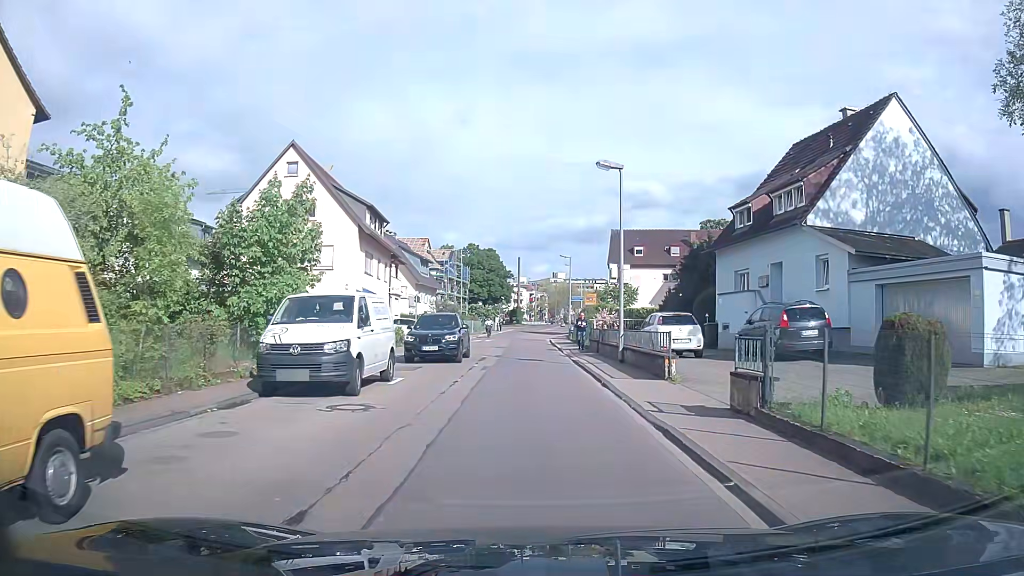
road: tertiary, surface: asphalt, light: Day
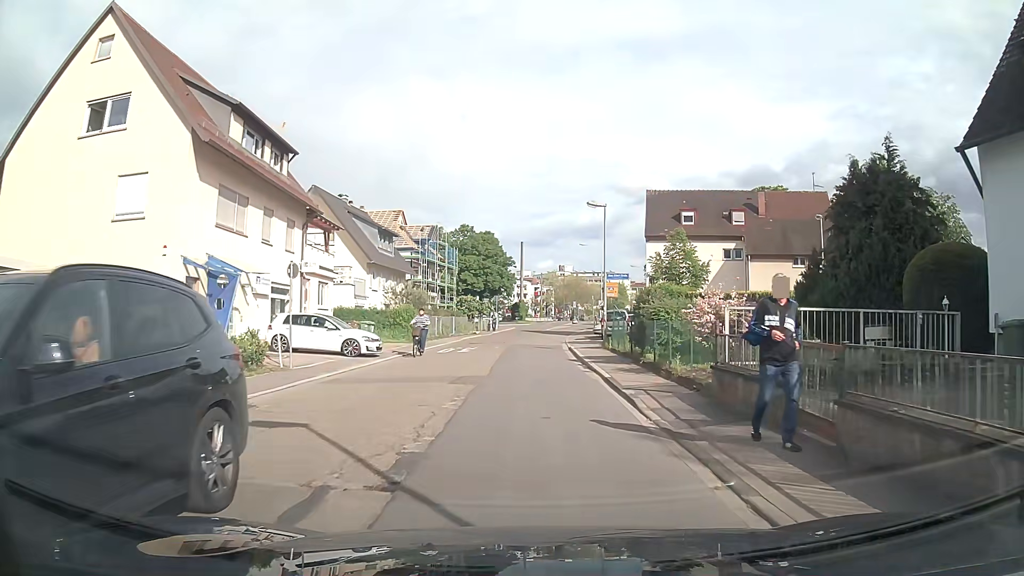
(-0.1, +20.5) m; -1°
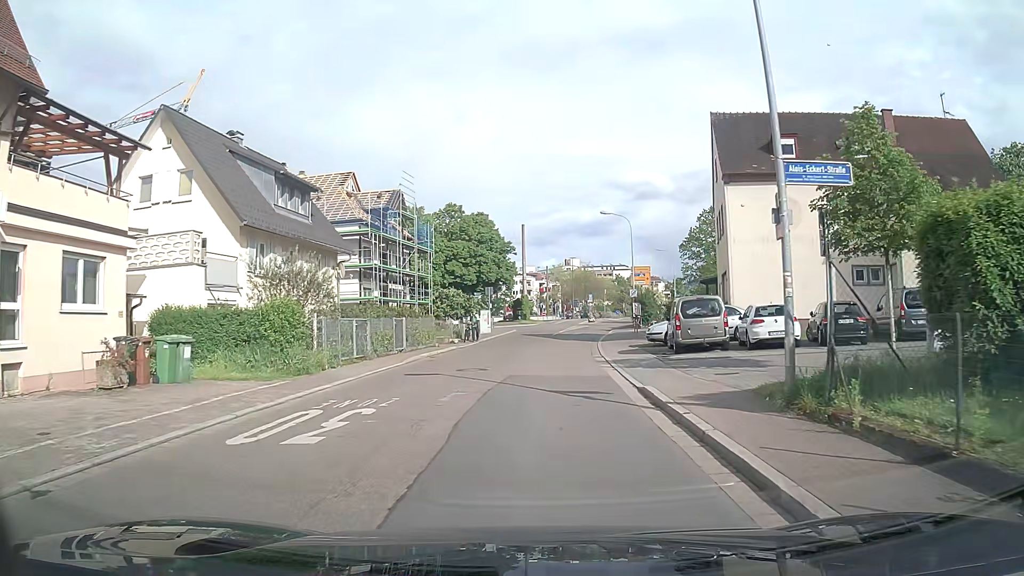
(+0.2, +20.0) m; 0°
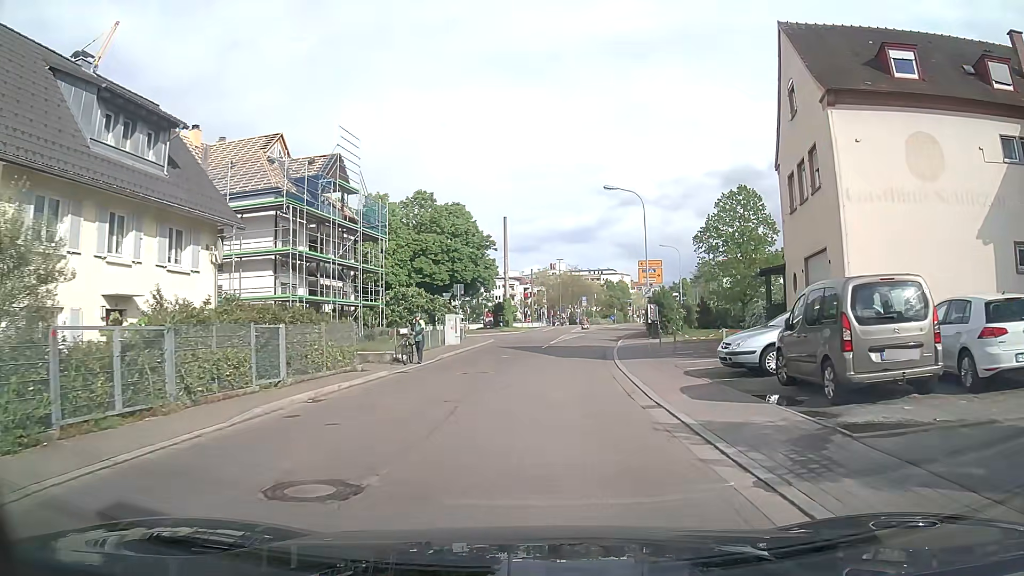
(0.0, +12.4) m; 0°
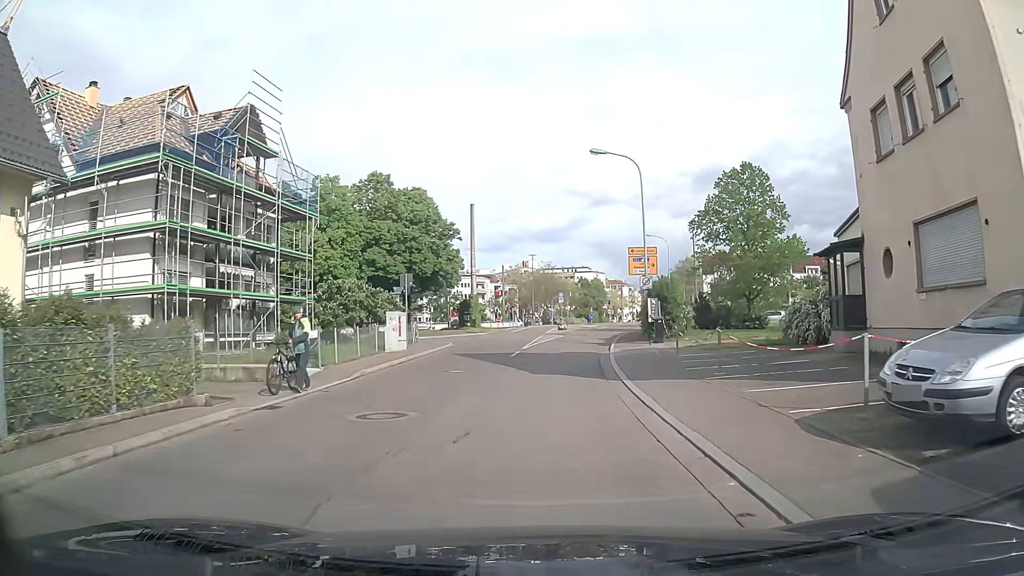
(+0.4, +8.6) m; +4°
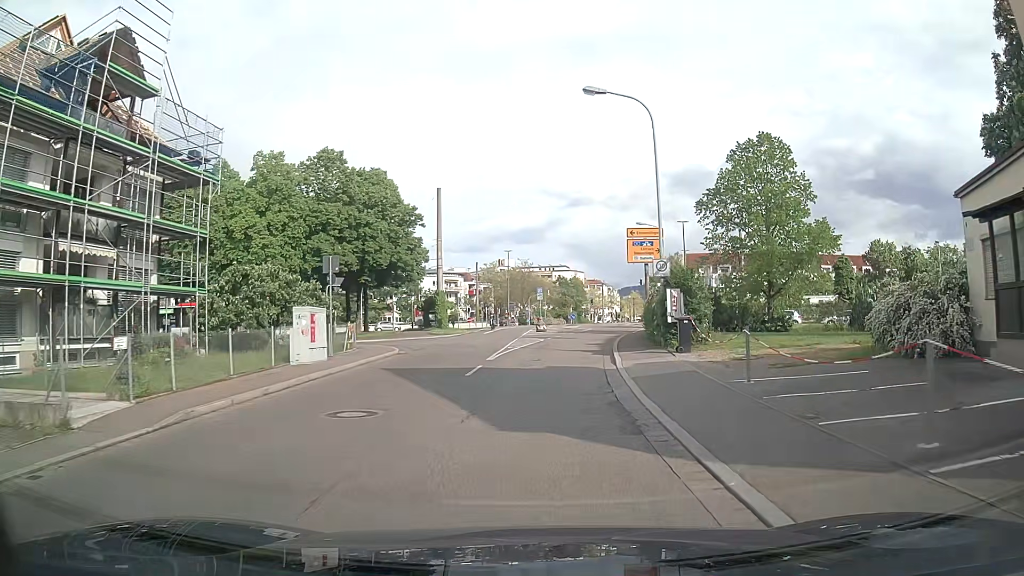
(+0.2, +8.9) m; +2°
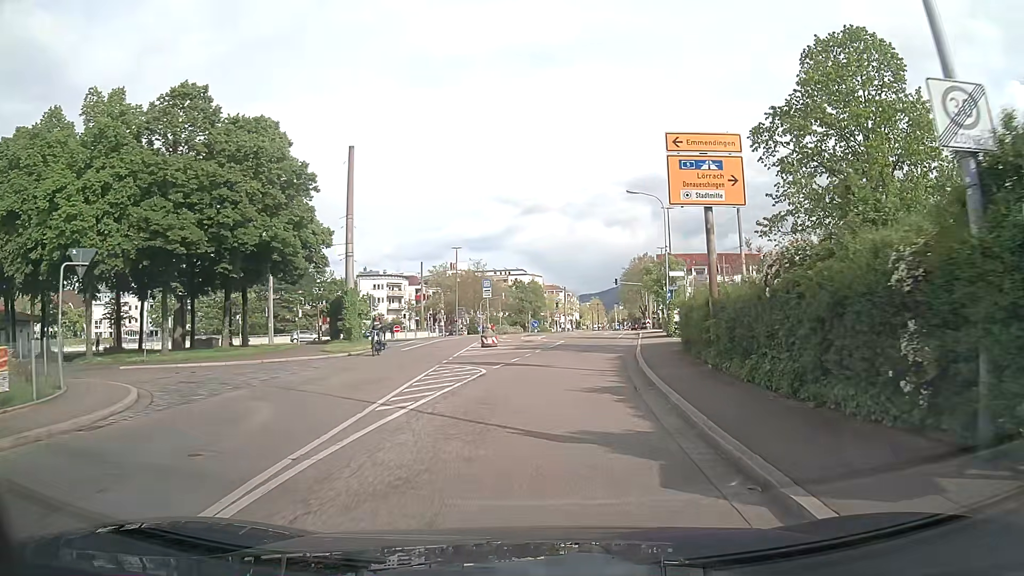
(+0.7, +18.2) m; +4°
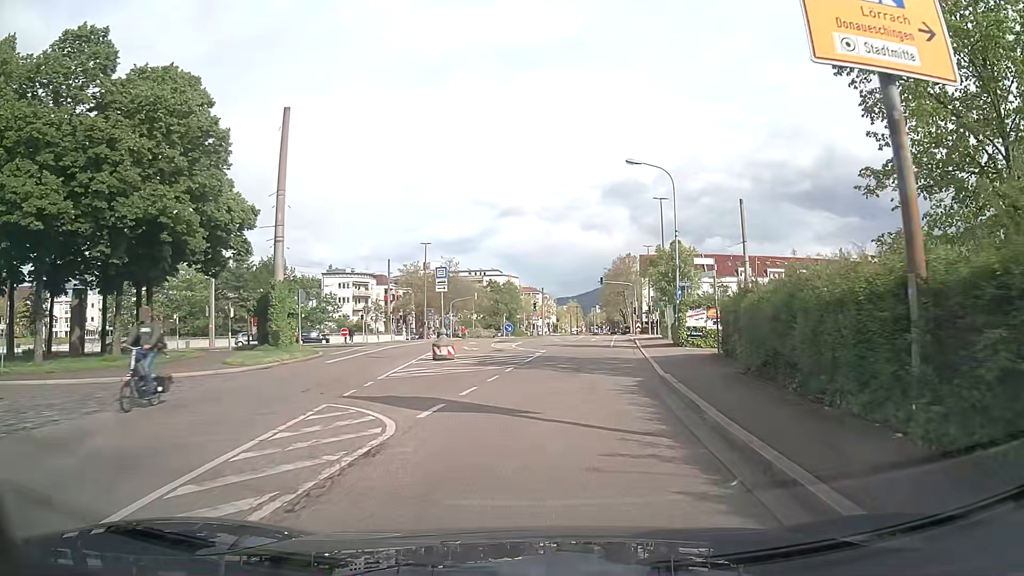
(+0.1, +9.2) m; +2°
(0, +10) (+1, +20) (+2, +30) (+3, +40) (+4, +50) (+6, +60) (+7, +70) (+8, +79) (+10, +89) (+11, +99) m
